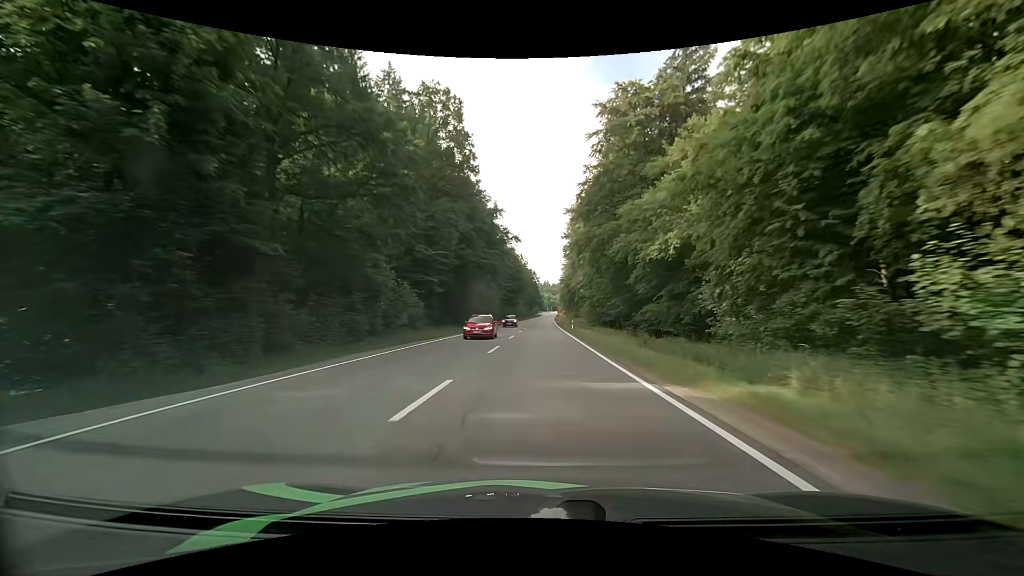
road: secondary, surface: asphalt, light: Day
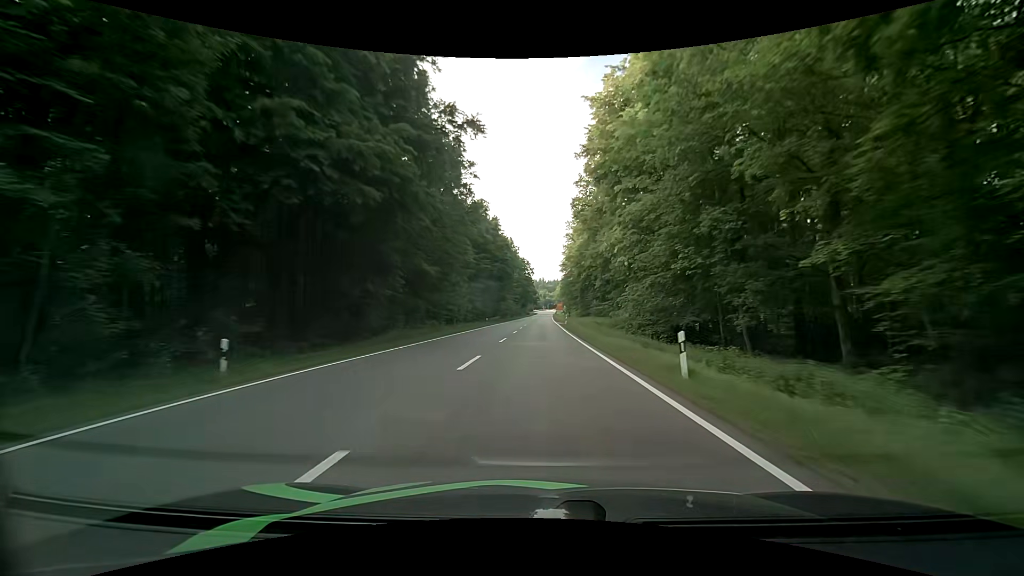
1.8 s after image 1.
(+0.3, +41.7) m; 0°
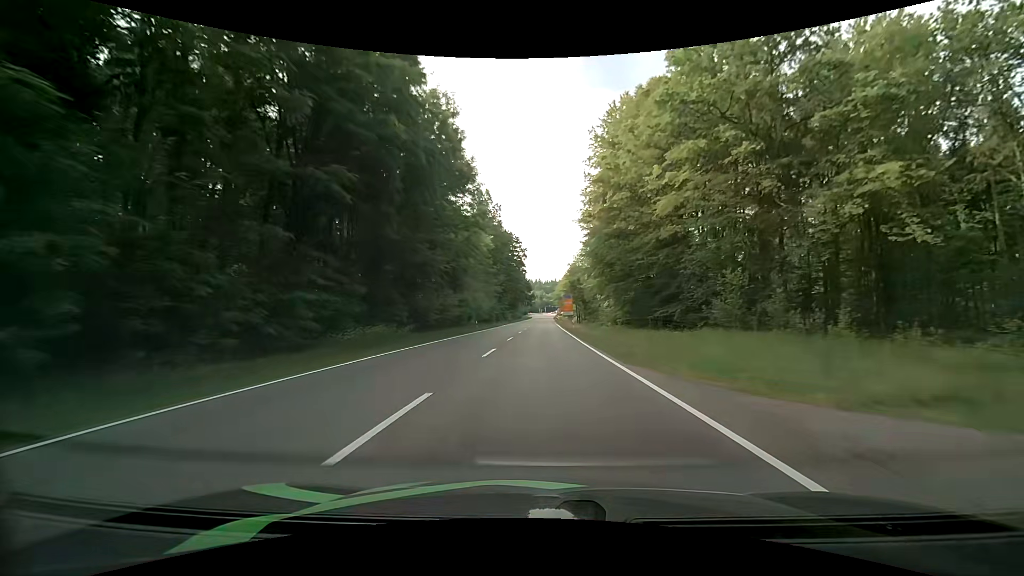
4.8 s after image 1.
(+0.9, +68.2) m; +1°
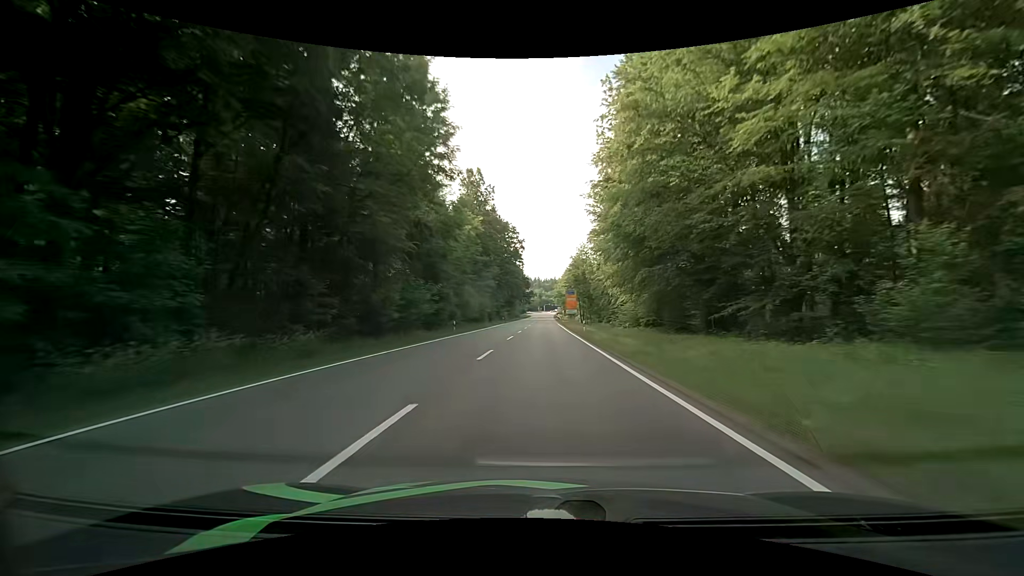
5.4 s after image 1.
(0.0, +13.5) m; 0°
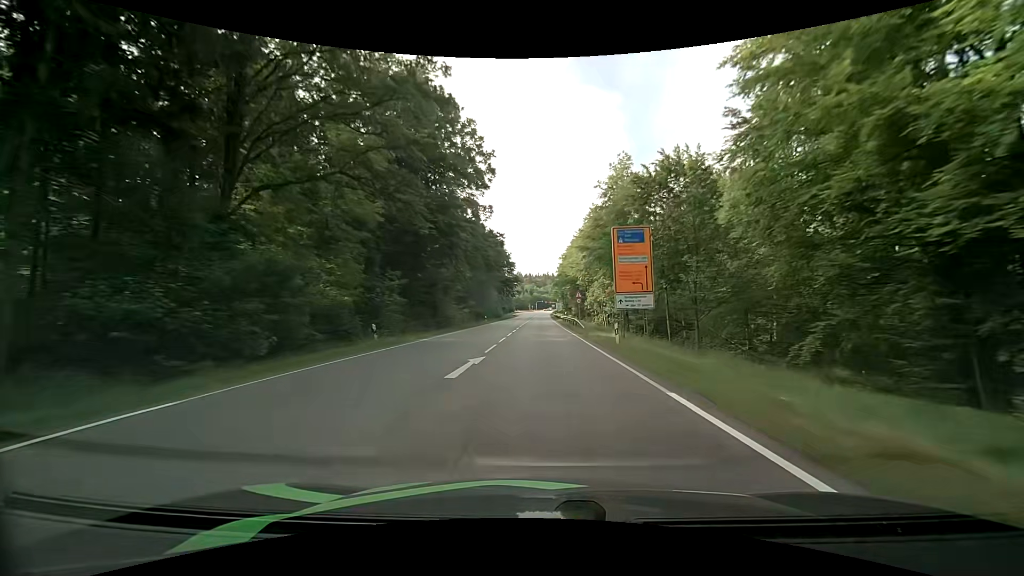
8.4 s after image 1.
(+0.2, +64.8) m; +1°
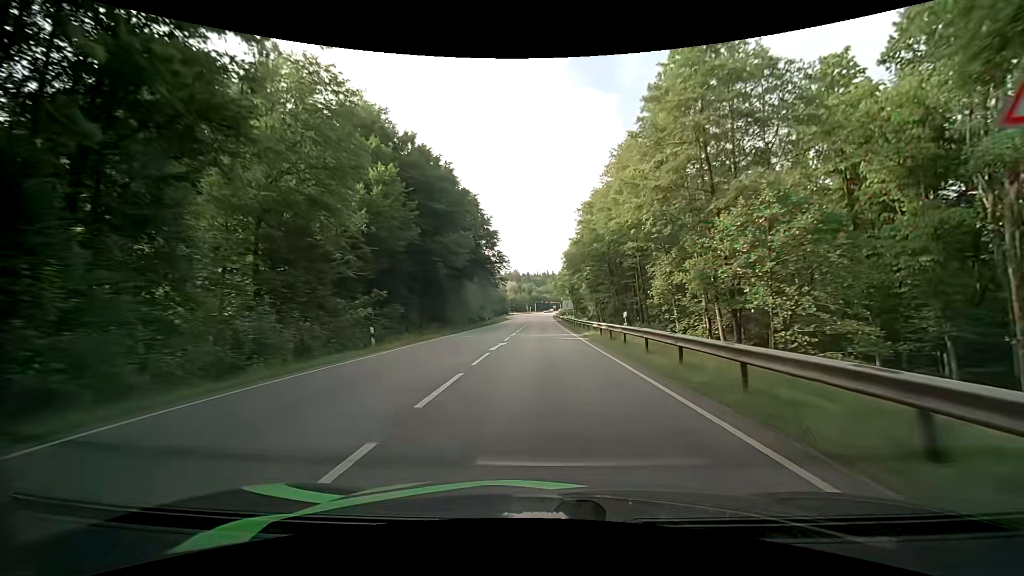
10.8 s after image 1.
(+0.1, +45.1) m; 0°
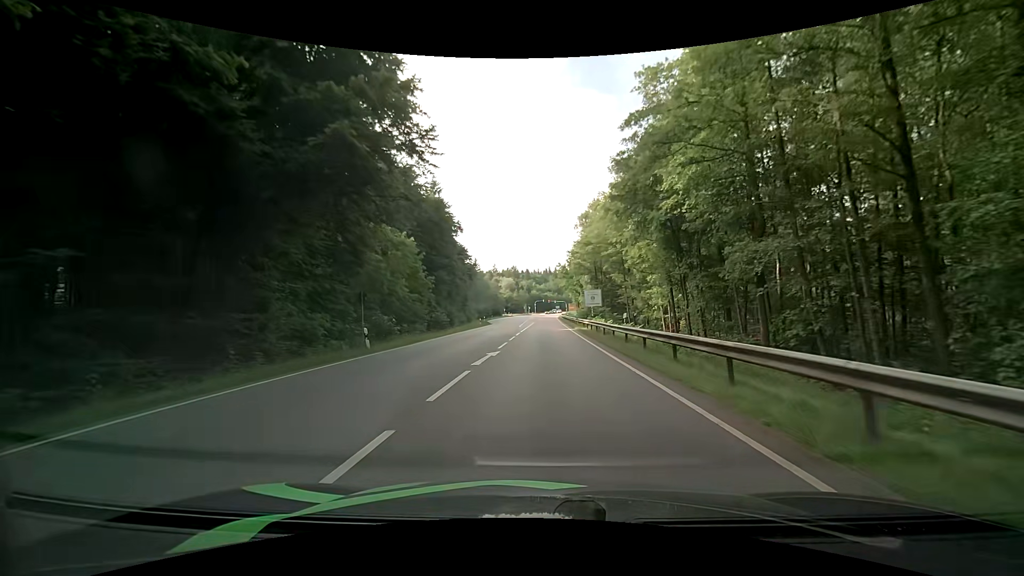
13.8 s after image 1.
(+0.1, +46.8) m; 0°
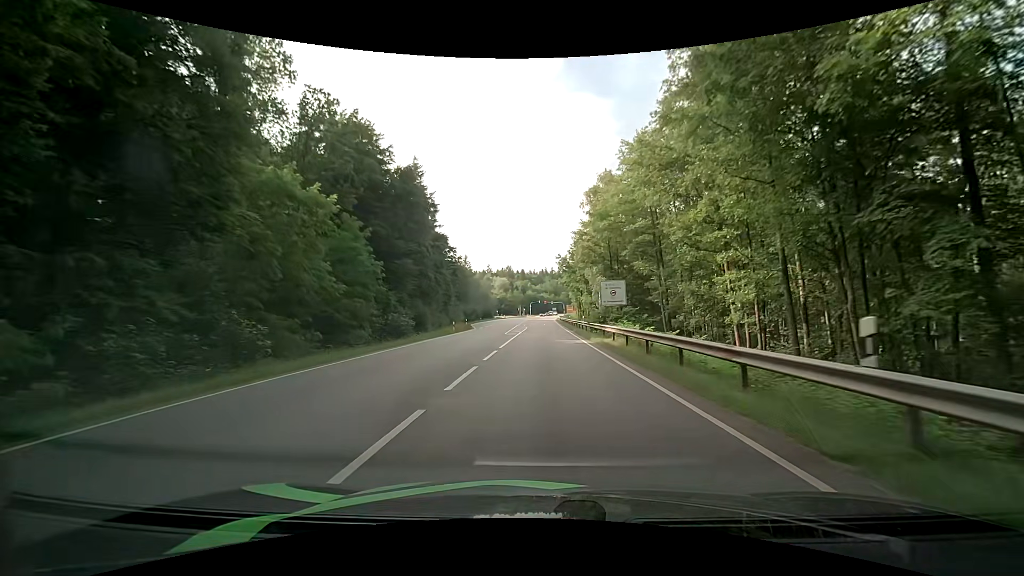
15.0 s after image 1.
(0.0, +16.7) m; 0°
(0, +10) (0, +20) (0, +30) (0, +40) (0, +50) (0, +60) (+1, +70) (+1, +80) (+1, +90) (+1, +100) m
